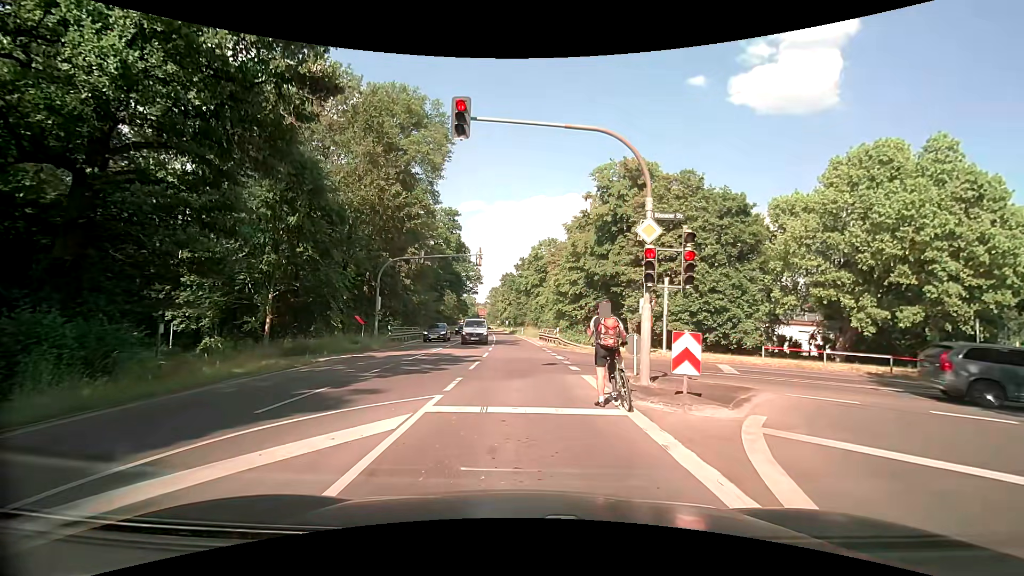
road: secondary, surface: asphalt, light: Day
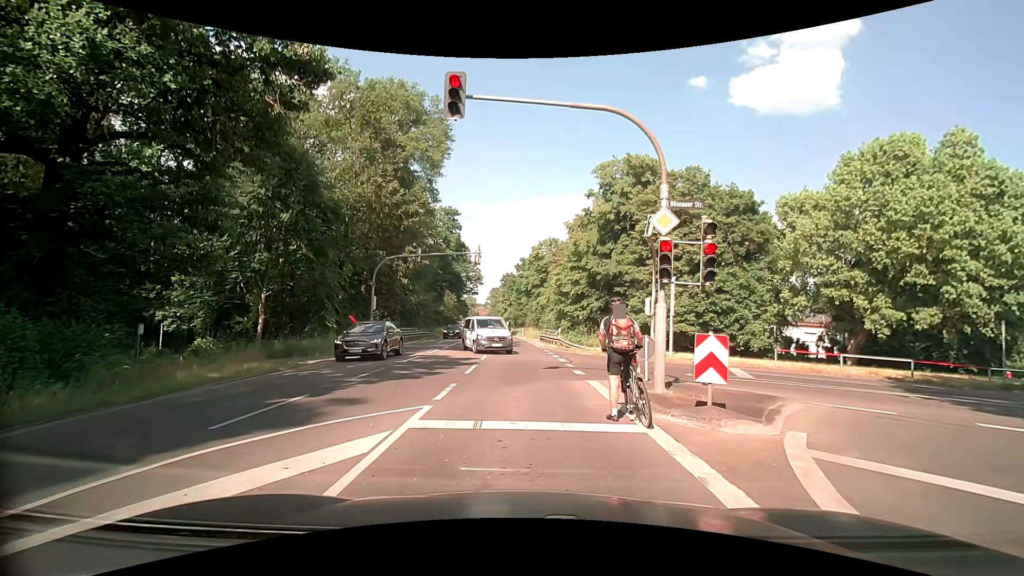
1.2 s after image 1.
(0.0, +1.1) m; 0°
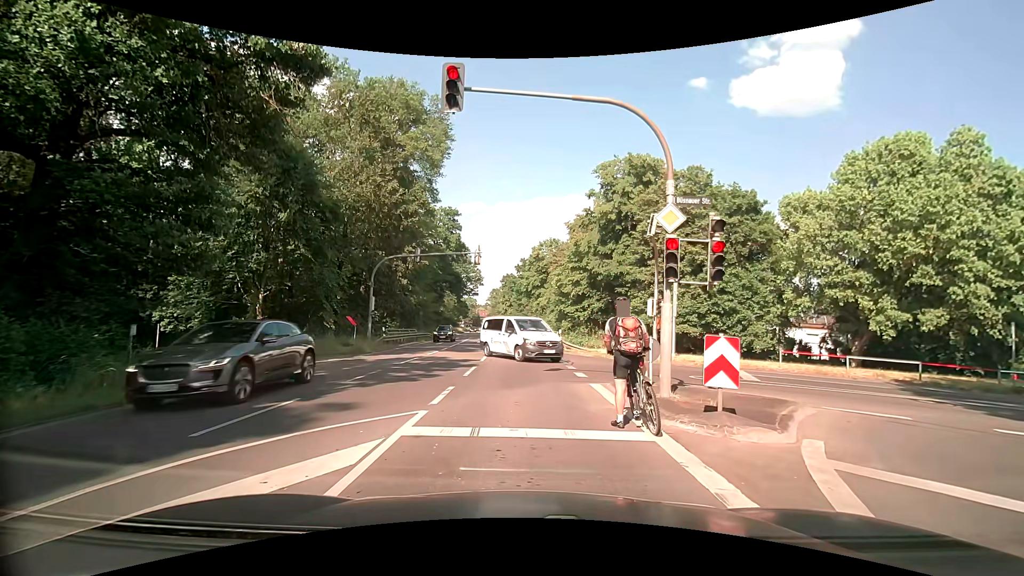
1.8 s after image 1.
(0.0, +0.4) m; 0°
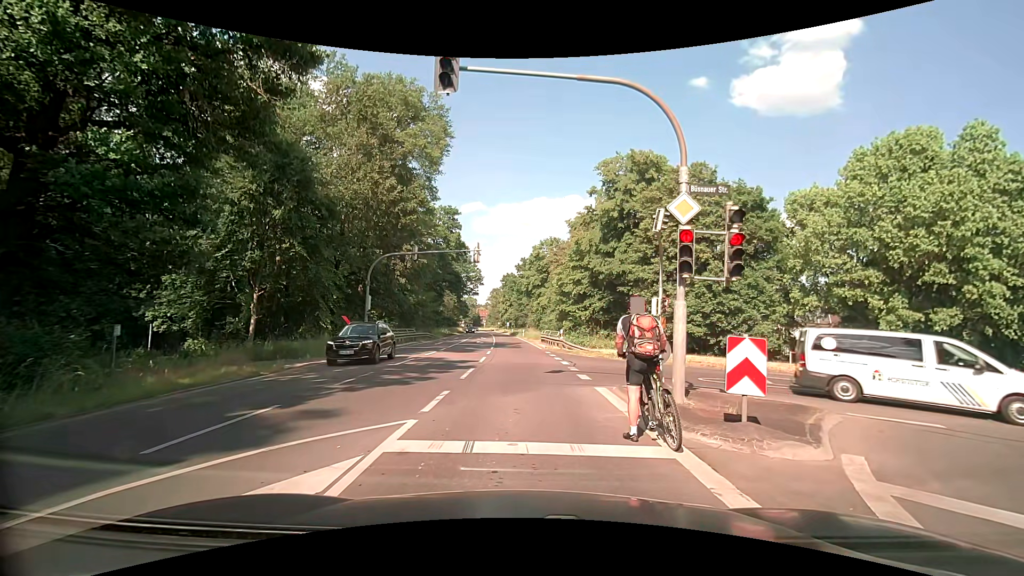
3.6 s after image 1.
(0.0, +0.8) m; 0°
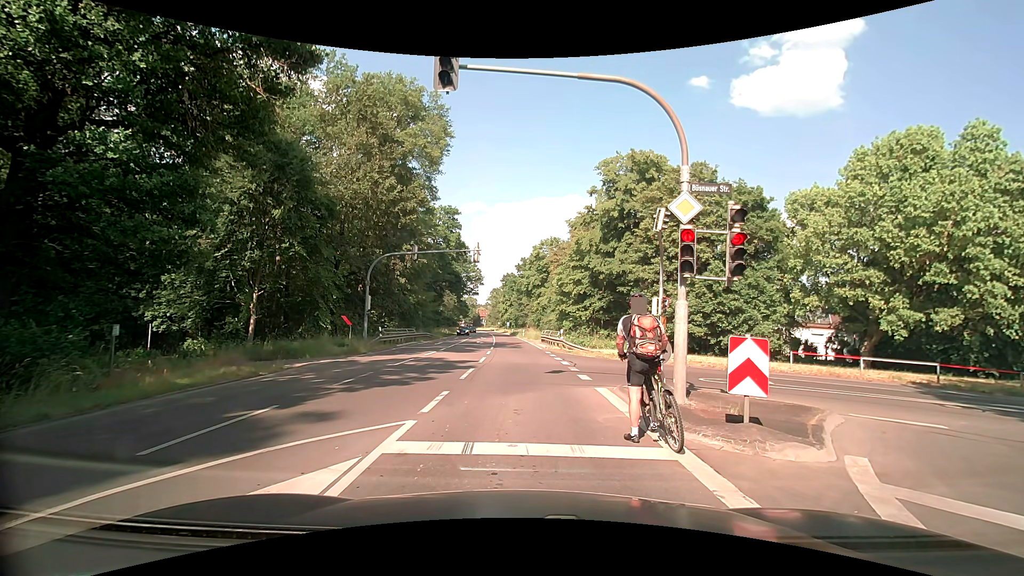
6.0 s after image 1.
(0.0, +0.1) m; 0°
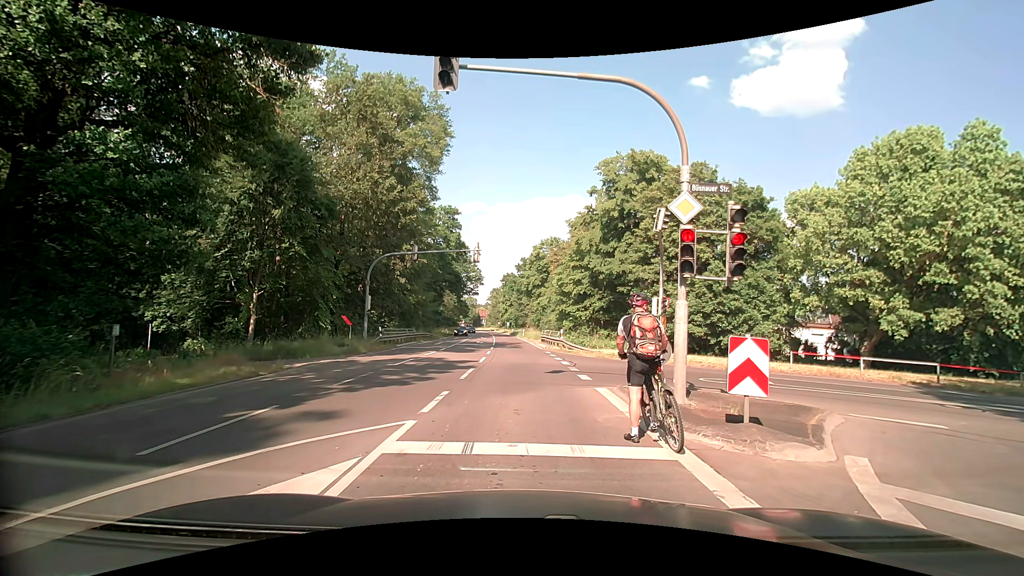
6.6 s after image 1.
(0.0, 0.0) m; 0°
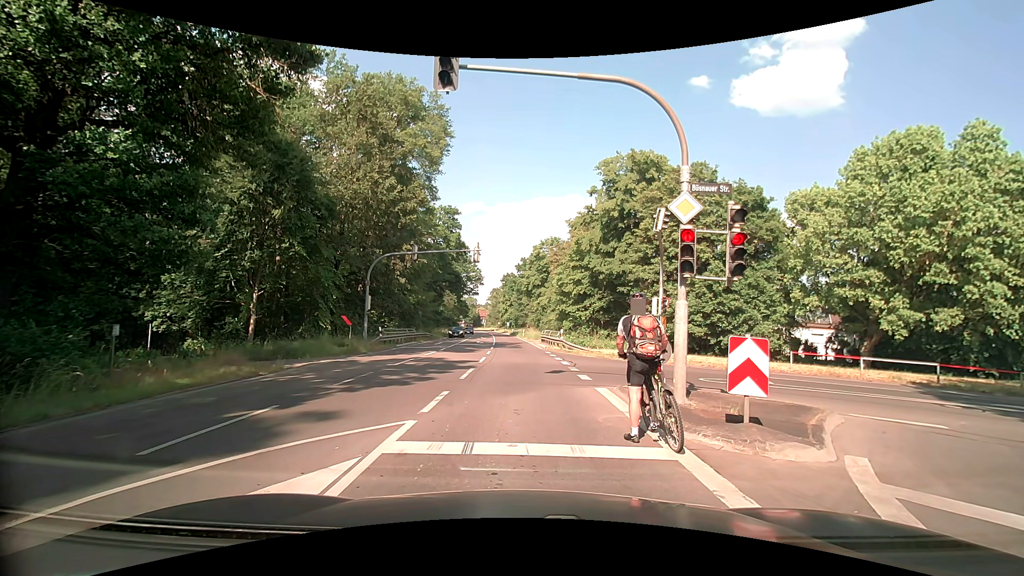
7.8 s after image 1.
(0.0, 0.0) m; 0°
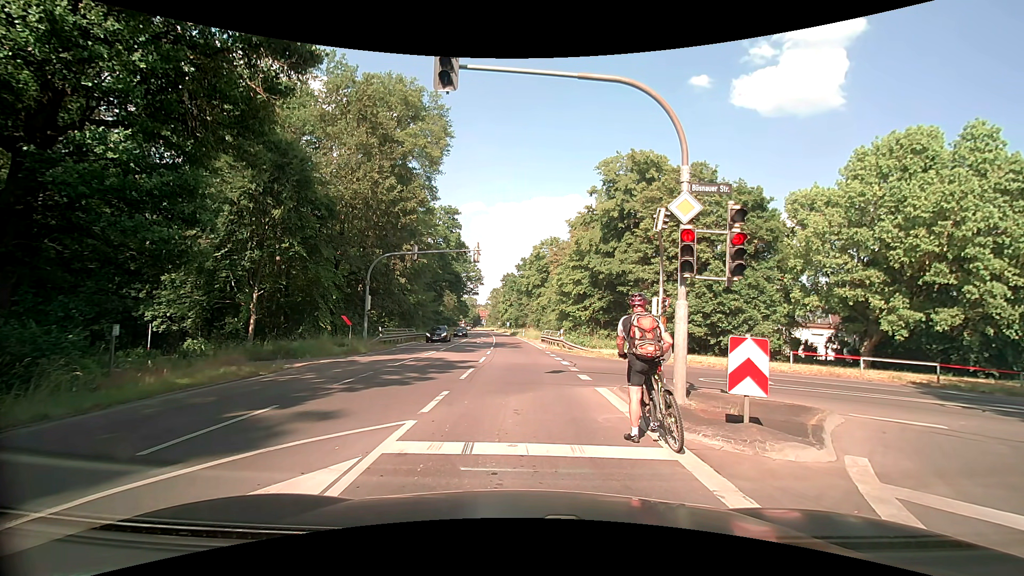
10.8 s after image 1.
(0.0, 0.0) m; 0°
